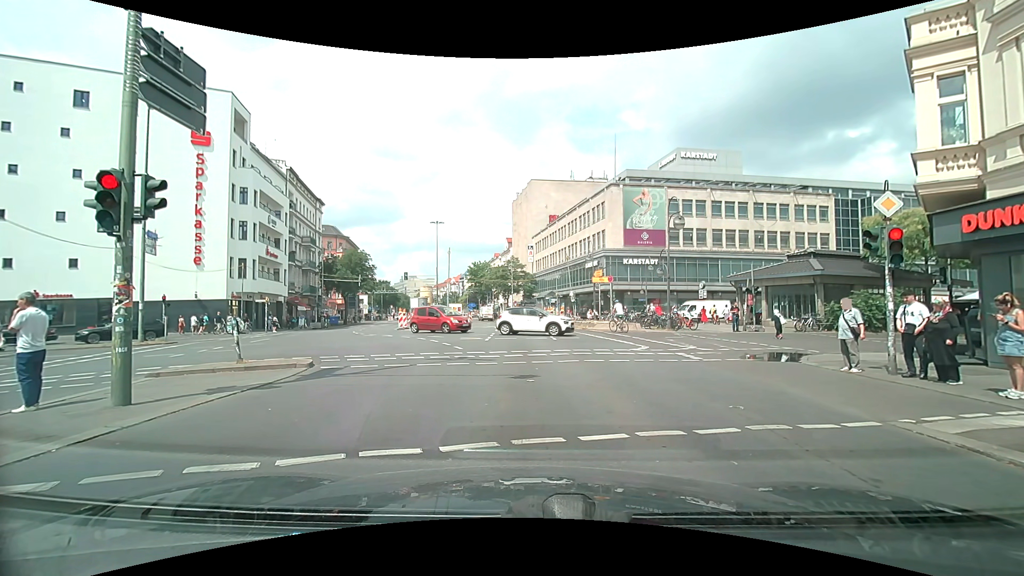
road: secondary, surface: asphalt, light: Day
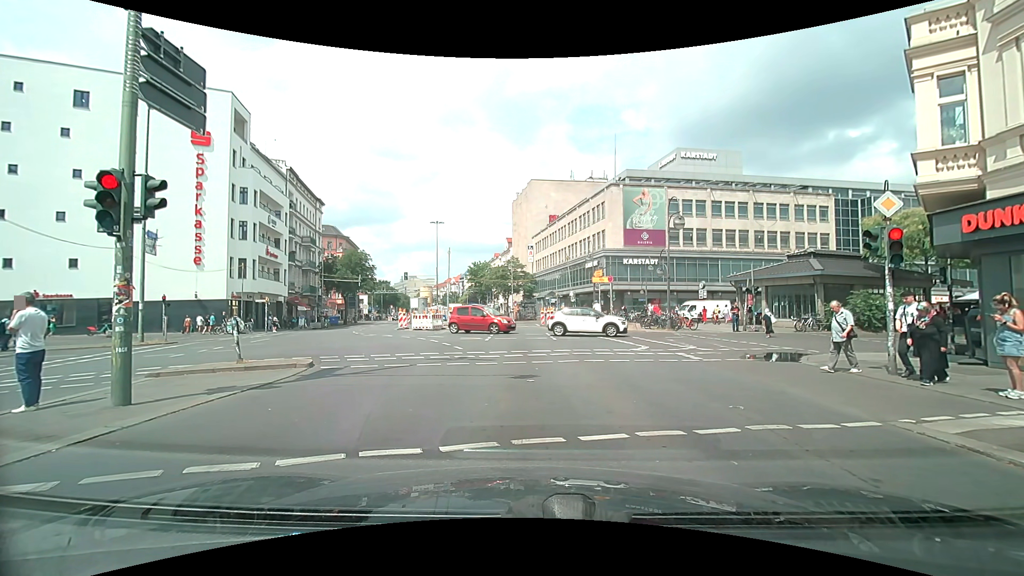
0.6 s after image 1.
(0.0, 0.0) m; 0°
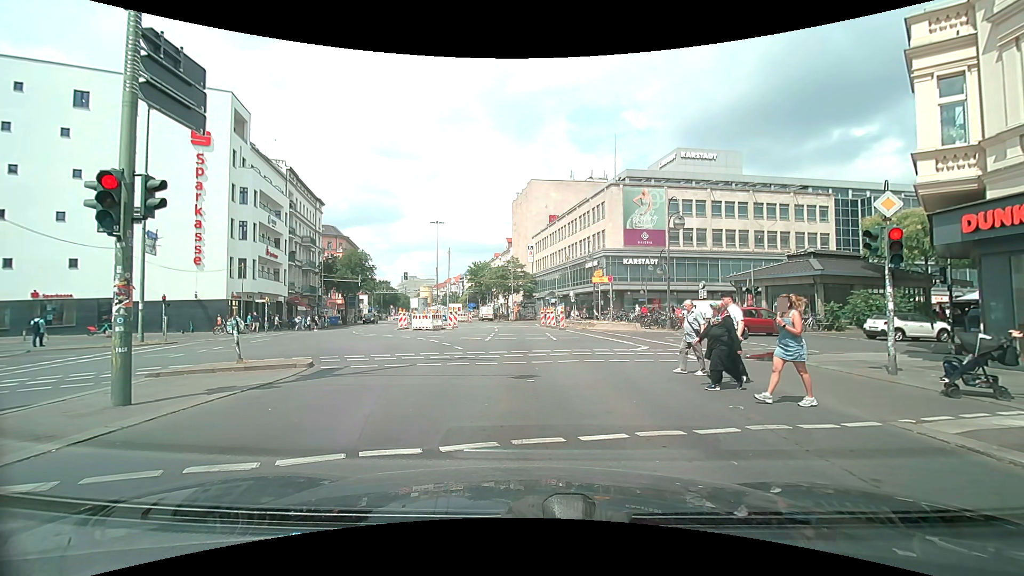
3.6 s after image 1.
(0.0, 0.0) m; 0°
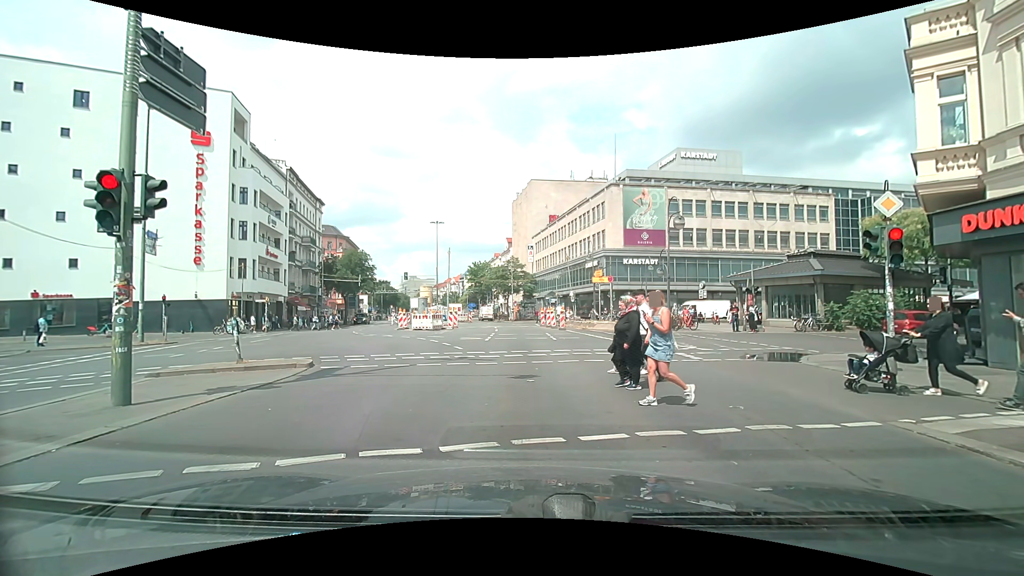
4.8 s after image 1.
(0.0, 0.0) m; 0°
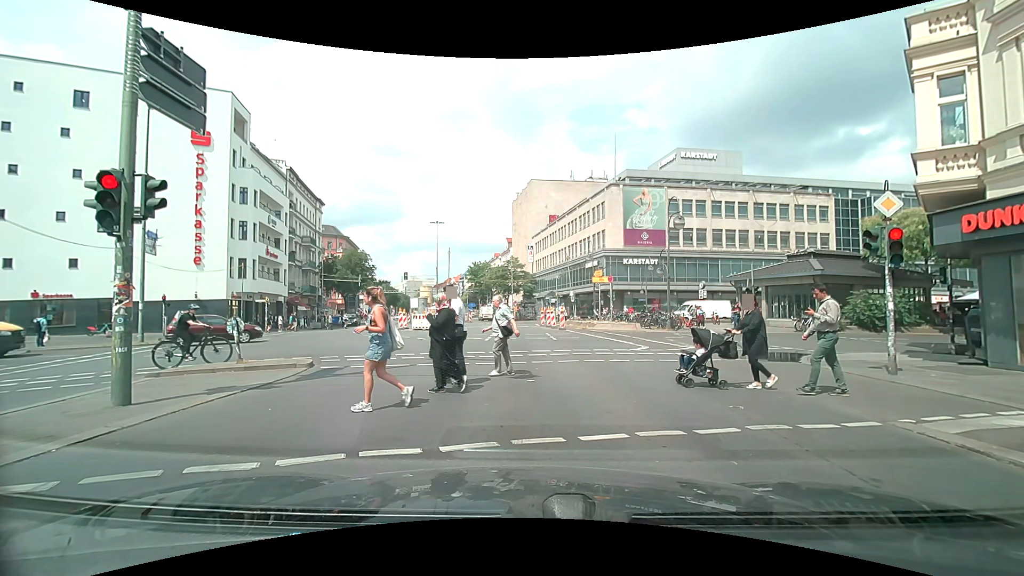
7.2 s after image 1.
(0.0, 0.0) m; 0°
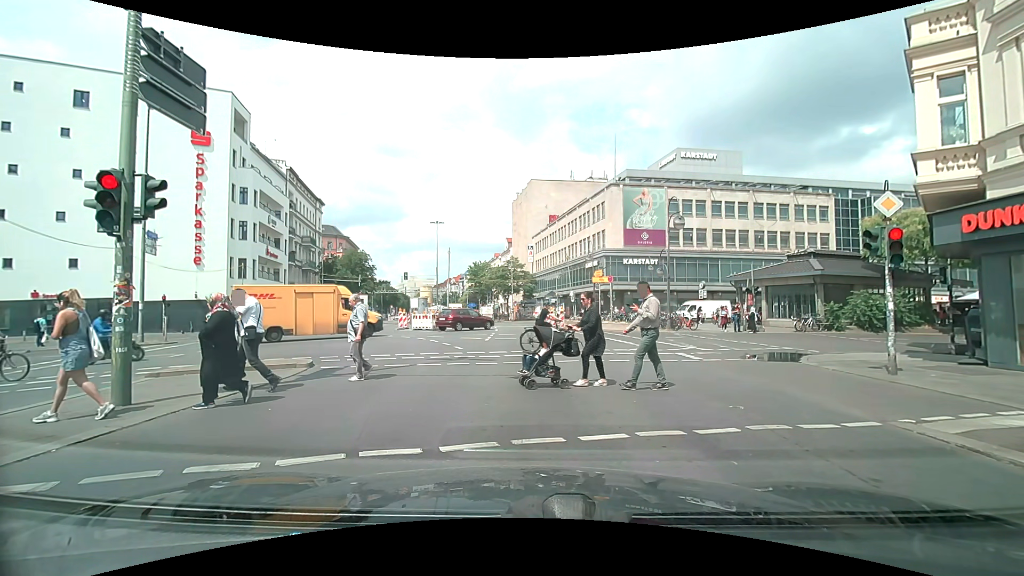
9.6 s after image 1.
(0.0, 0.0) m; 0°
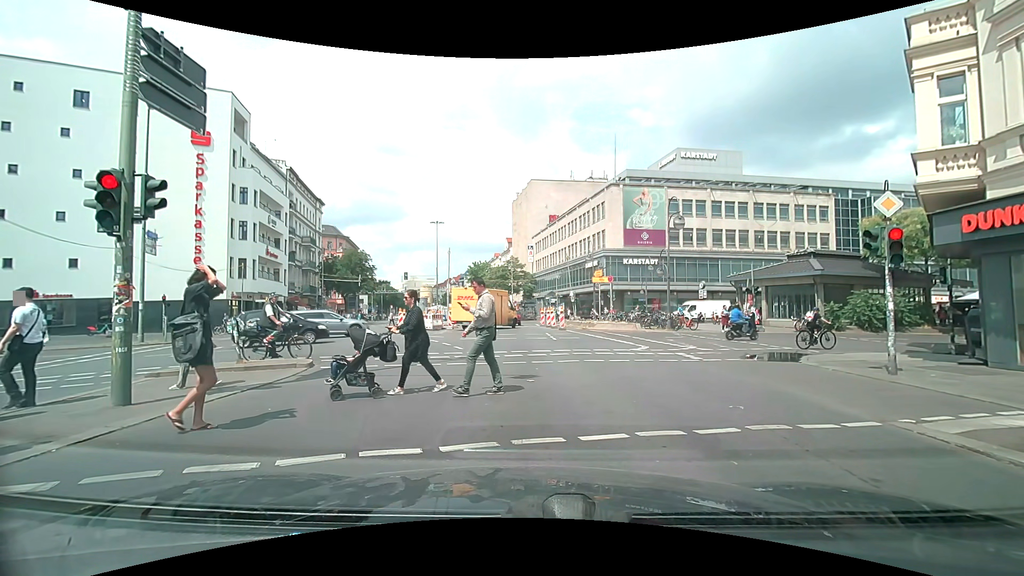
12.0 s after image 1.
(0.0, 0.0) m; 0°
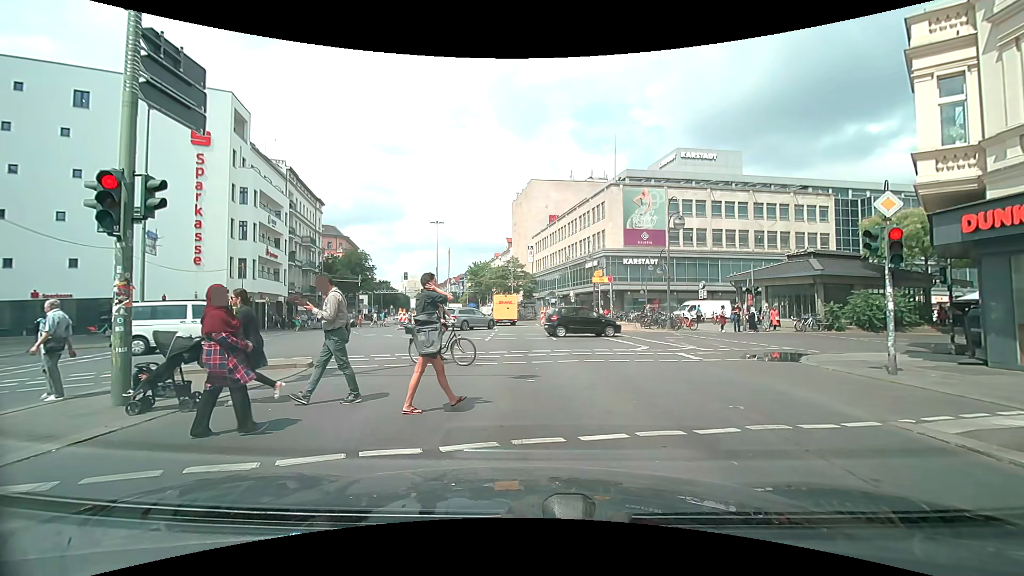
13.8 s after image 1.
(0.0, 0.0) m; 0°
